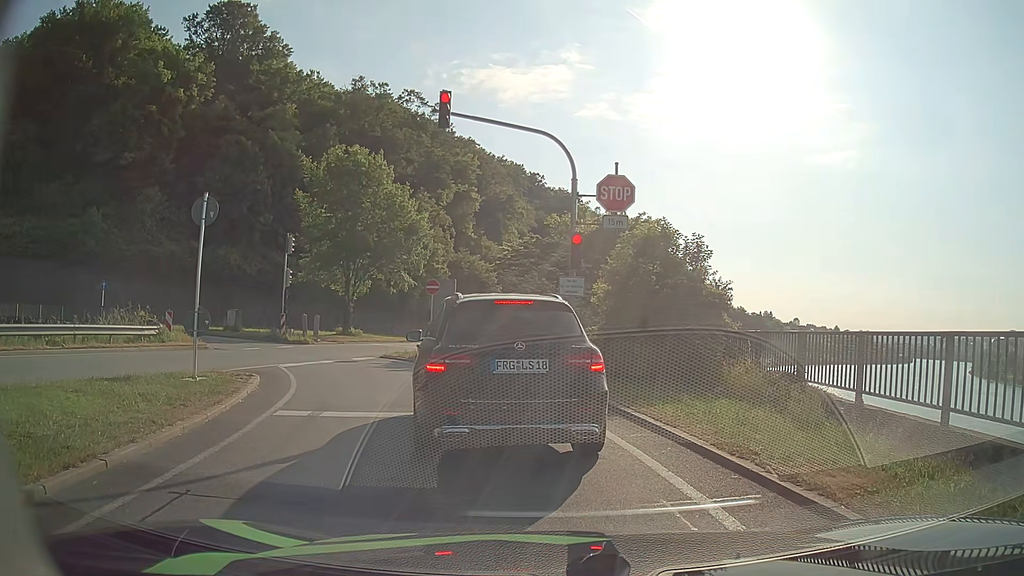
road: primary_link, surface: asphalt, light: Day
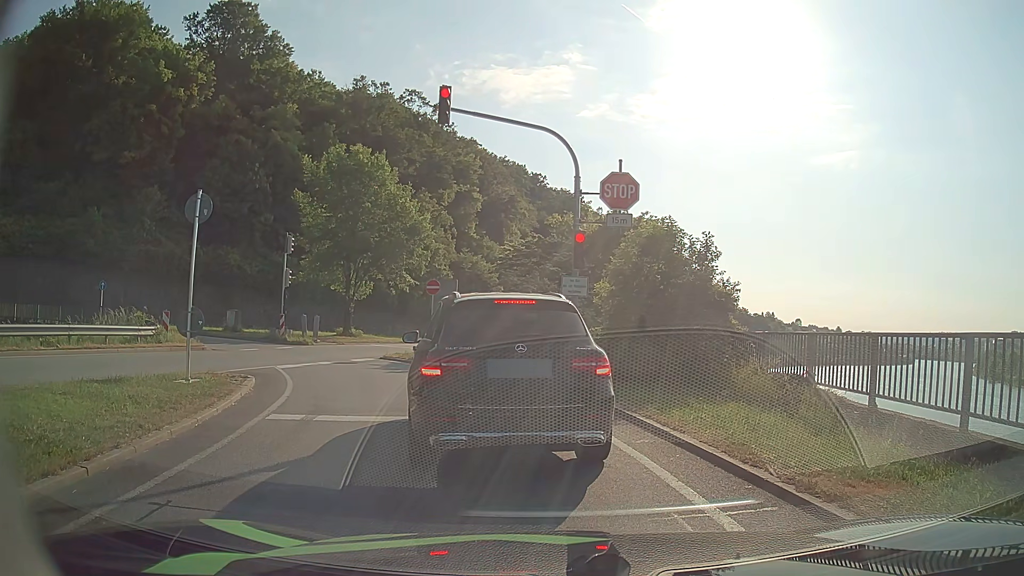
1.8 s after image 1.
(0.0, +0.4) m; 0°
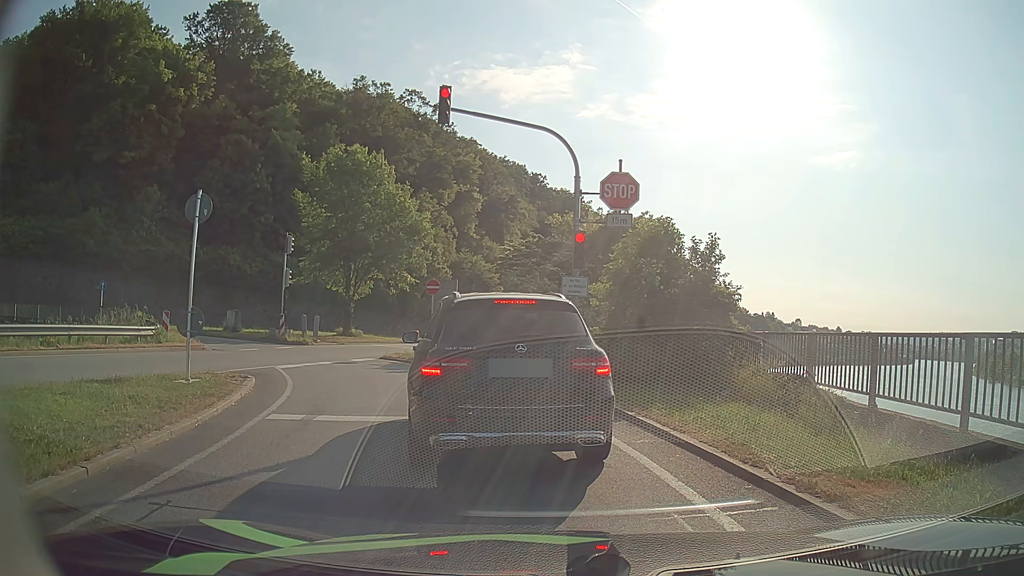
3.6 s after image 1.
(0.0, 0.0) m; 0°
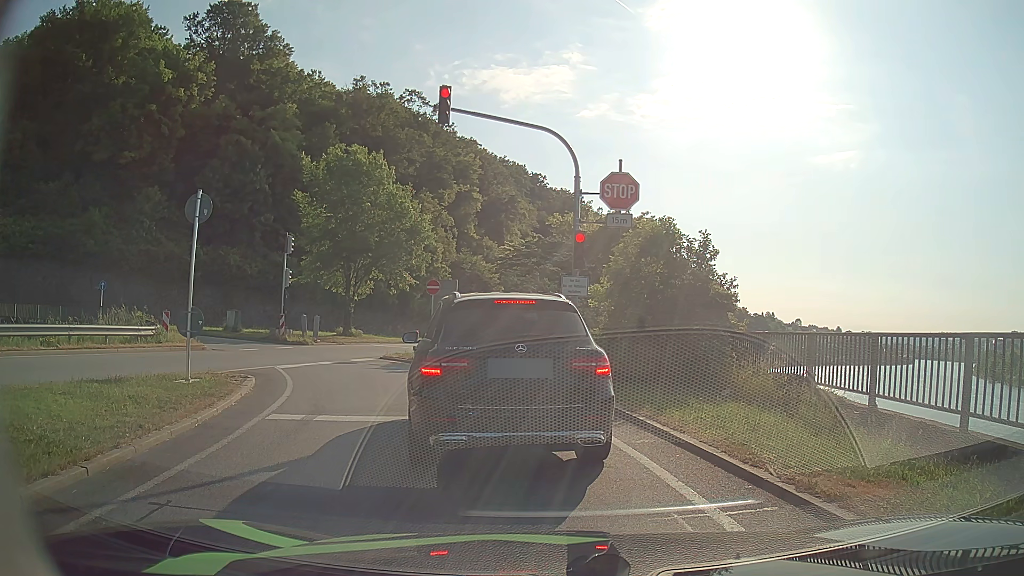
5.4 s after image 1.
(0.0, 0.0) m; 0°
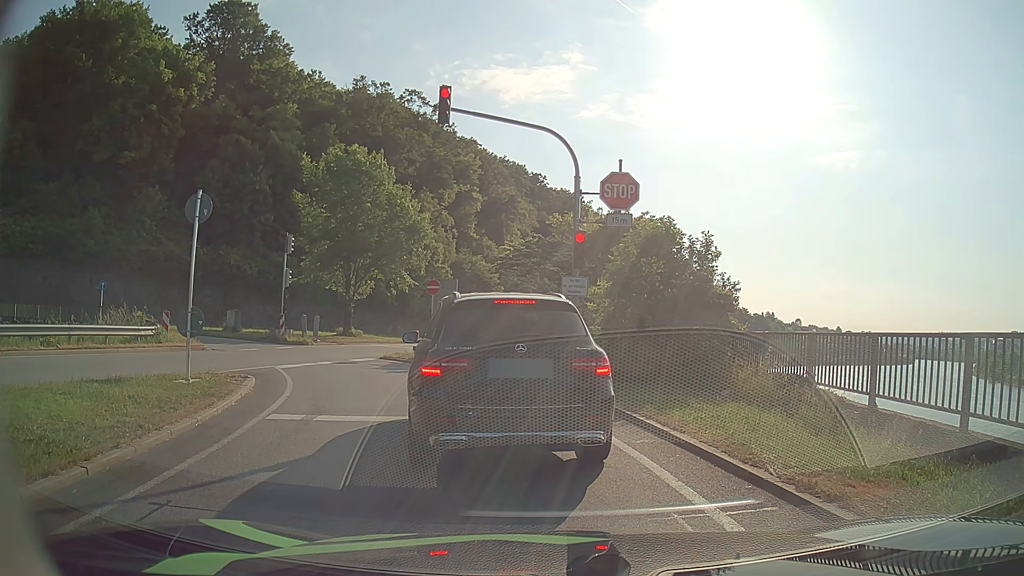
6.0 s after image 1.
(0.0, 0.0) m; 0°
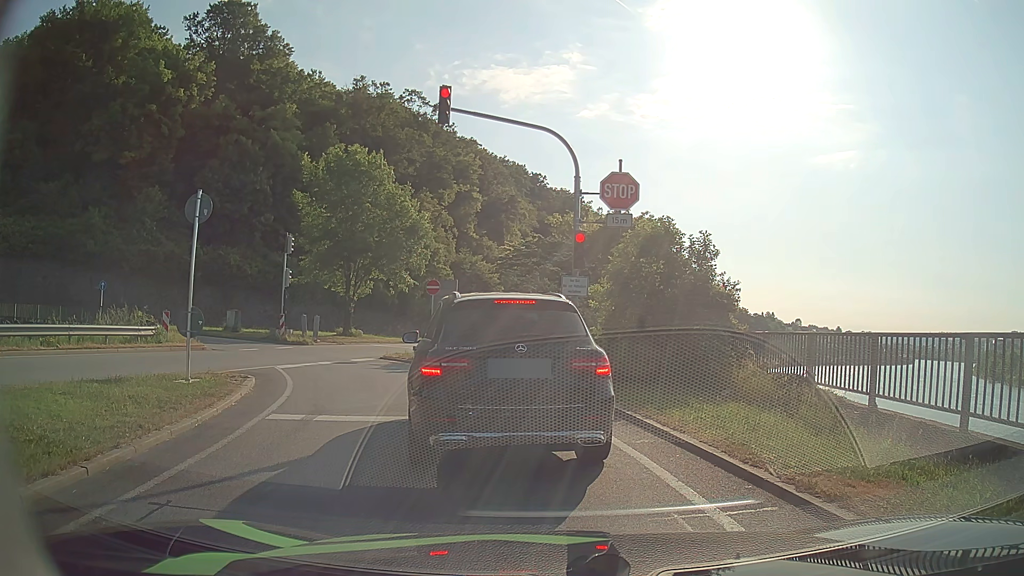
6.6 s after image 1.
(0.0, 0.0) m; 0°
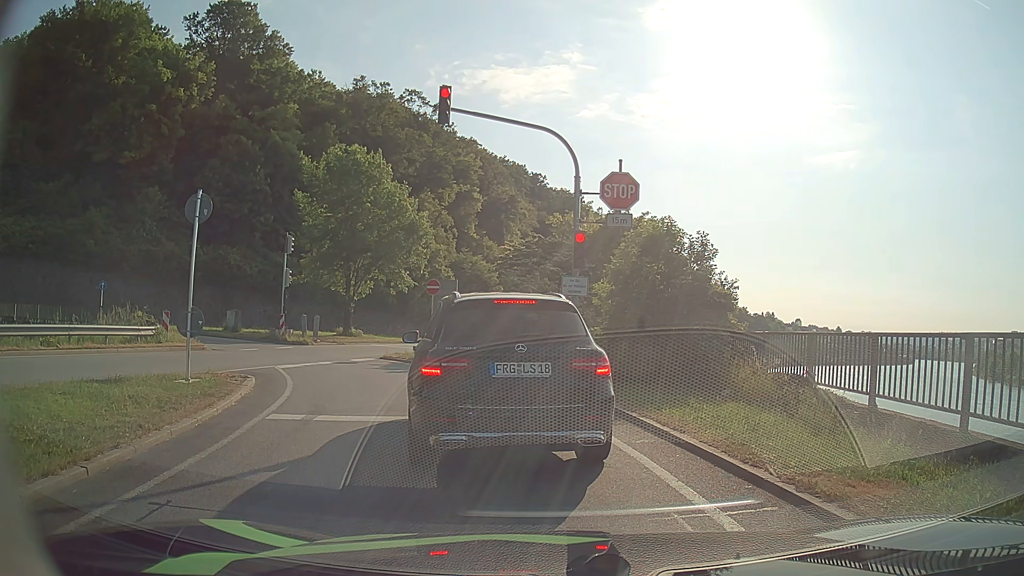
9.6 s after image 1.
(0.0, 0.0) m; 0°
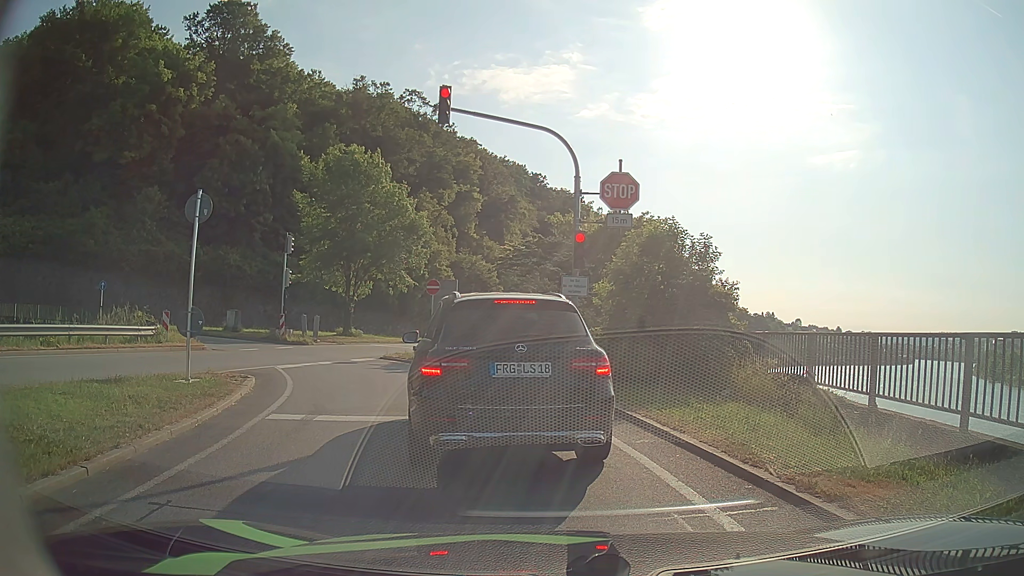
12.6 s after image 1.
(0.0, 0.0) m; 0°
(-1, +10) (-4, +19) (-10, +27) (-18, +32) (-28, +34) (-38, +33) (-48, +29) (-57, +25) (-66, +21) (-75, +18) m
